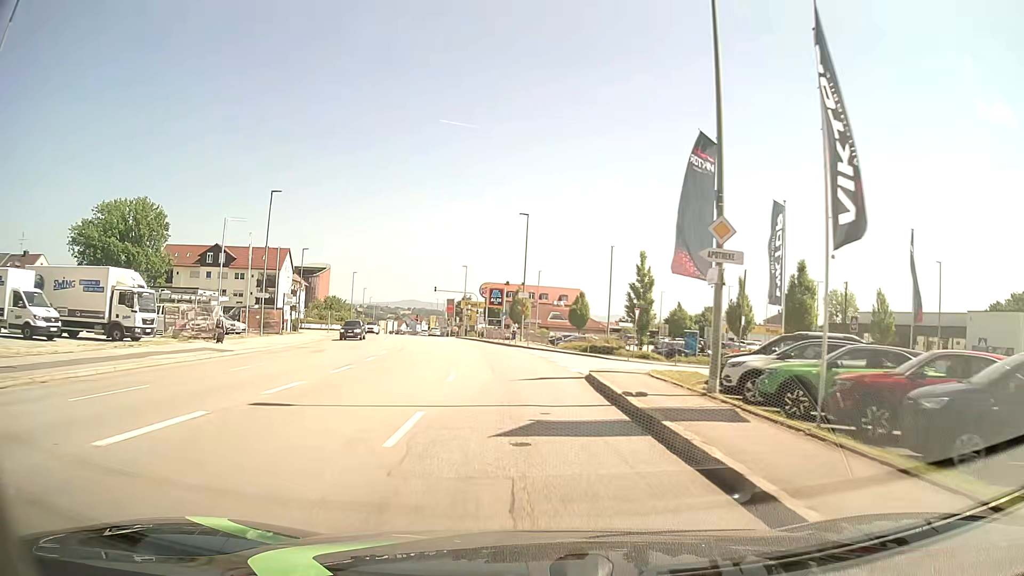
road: tertiary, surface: asphalt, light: Day
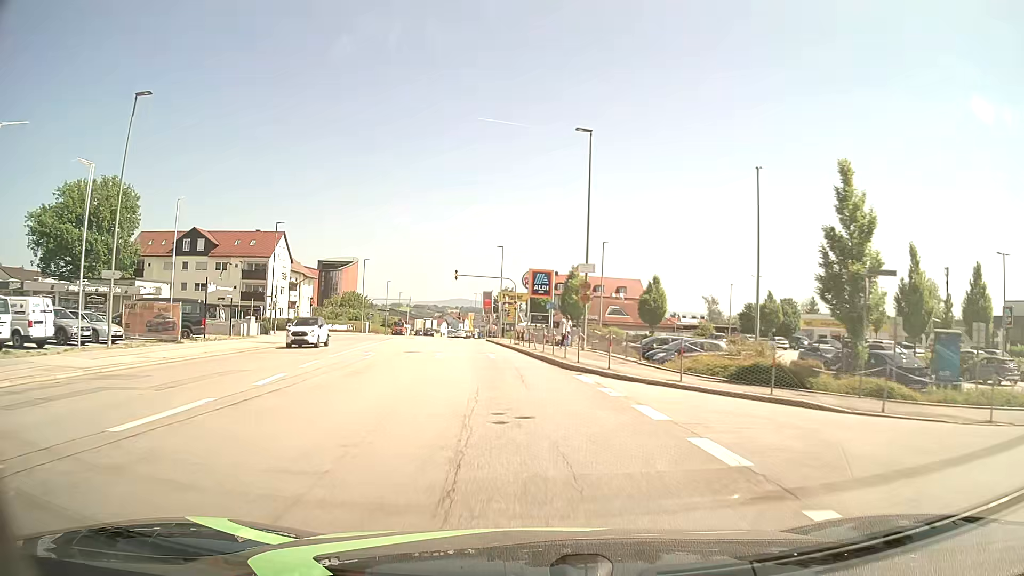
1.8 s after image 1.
(-0.6, +22.8) m; -4°
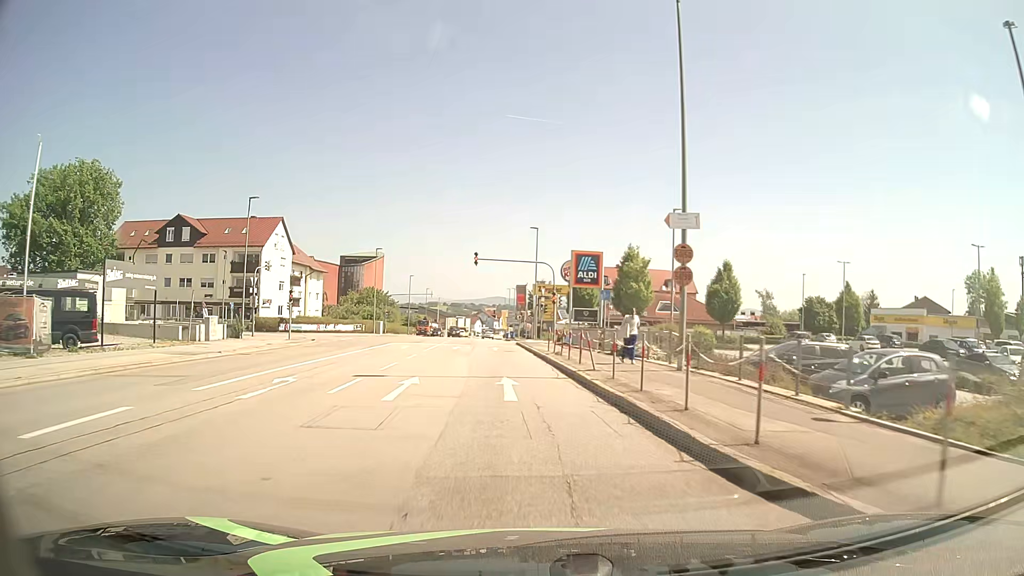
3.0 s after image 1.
(-0.3, +13.3) m; -3°
